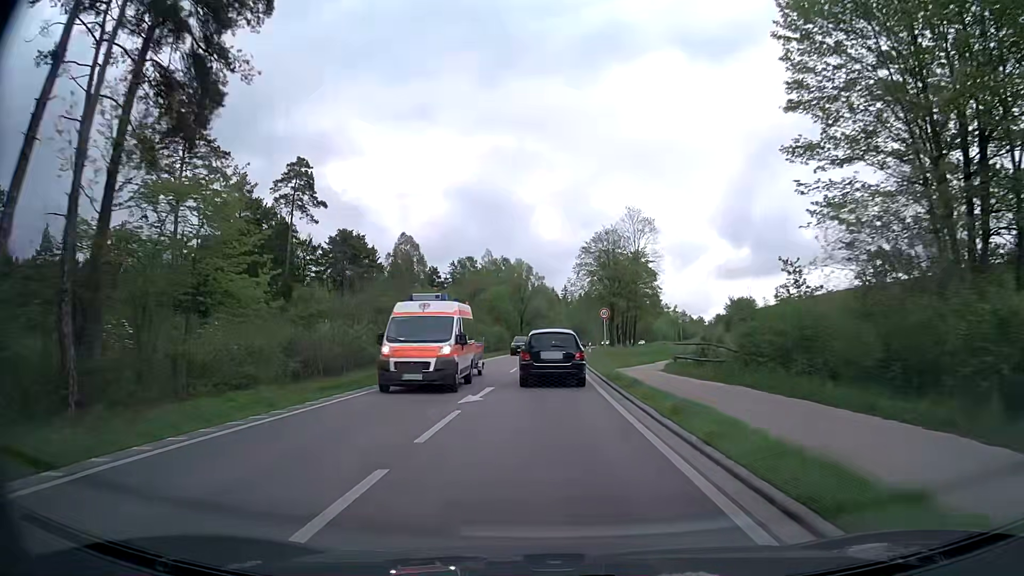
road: primary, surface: asphalt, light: Day
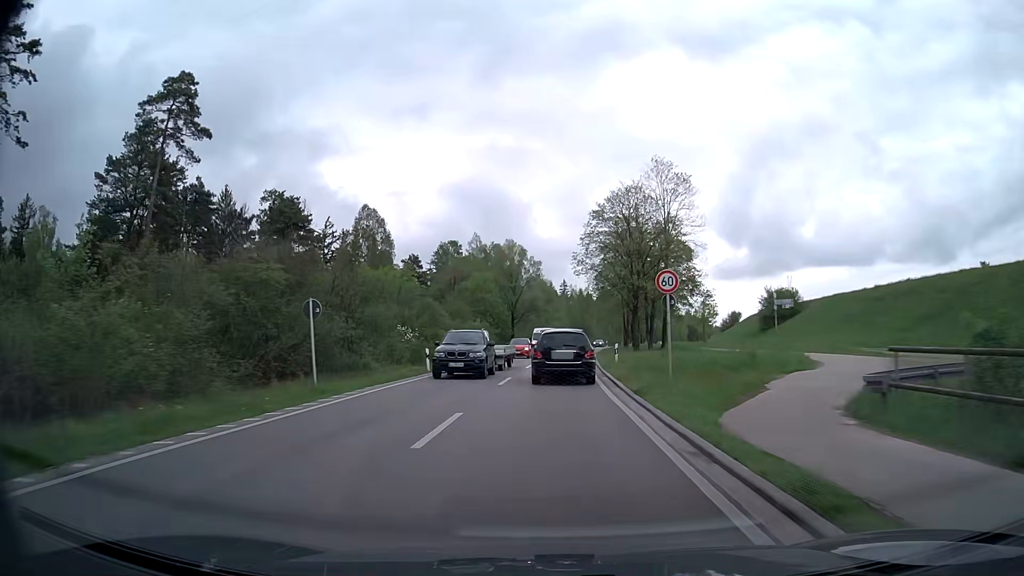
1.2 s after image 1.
(0.0, +20.7) m; 0°
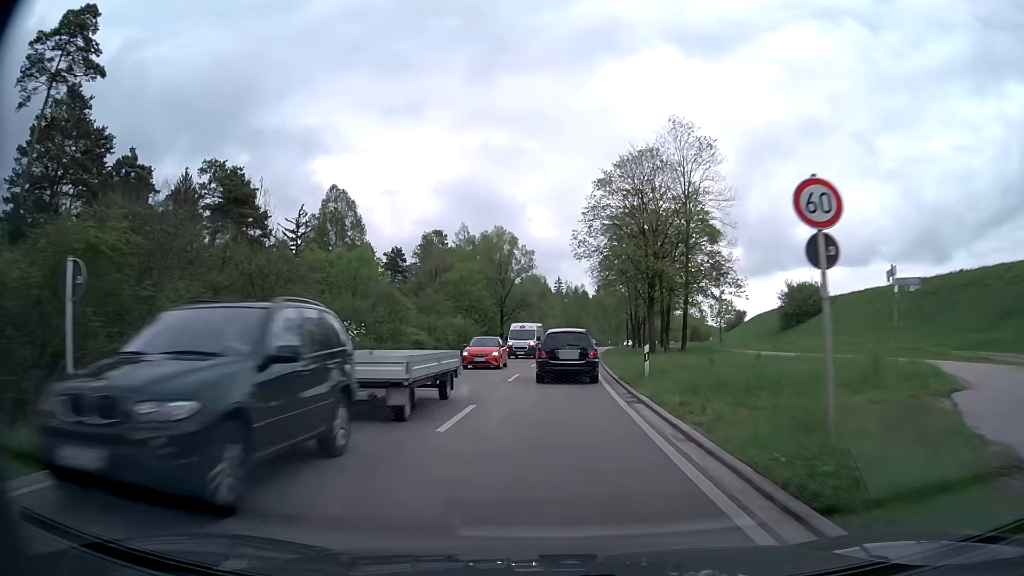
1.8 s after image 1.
(0.0, +10.5) m; 0°
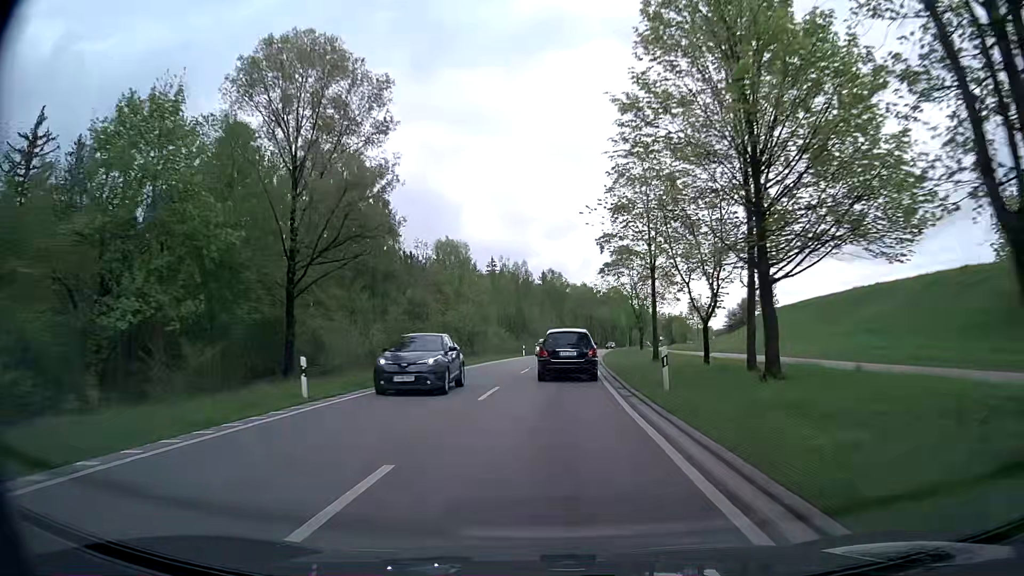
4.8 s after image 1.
(+2.4, +54.2) m; +5°
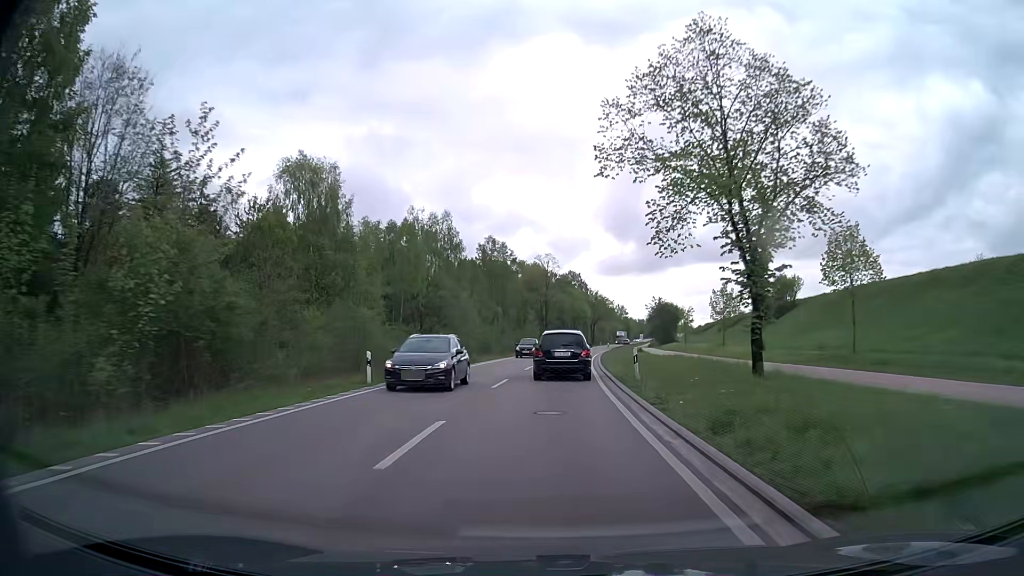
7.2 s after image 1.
(+1.8, +44.2) m; +5°
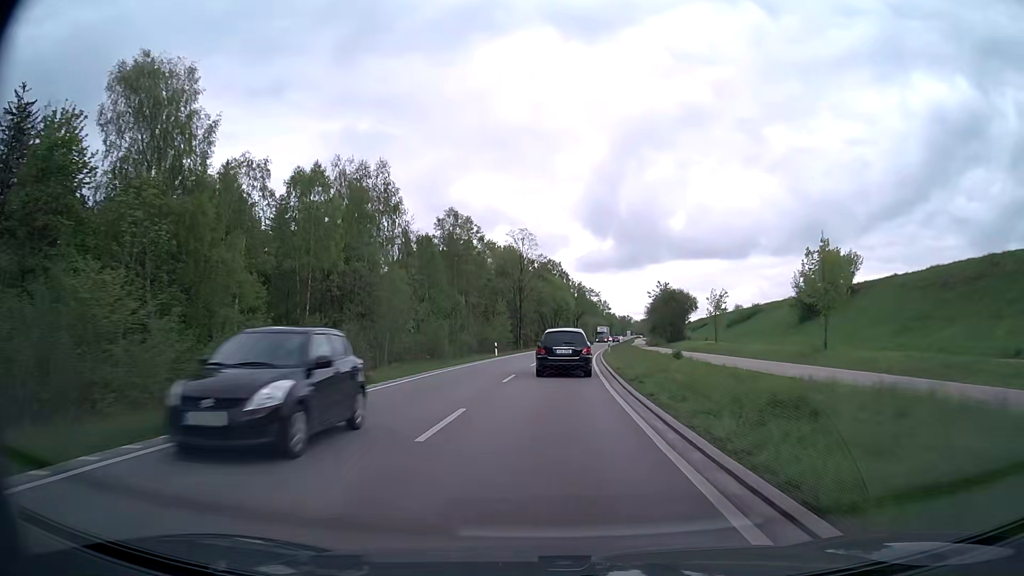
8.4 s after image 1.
(+0.3, +22.3) m; +2°
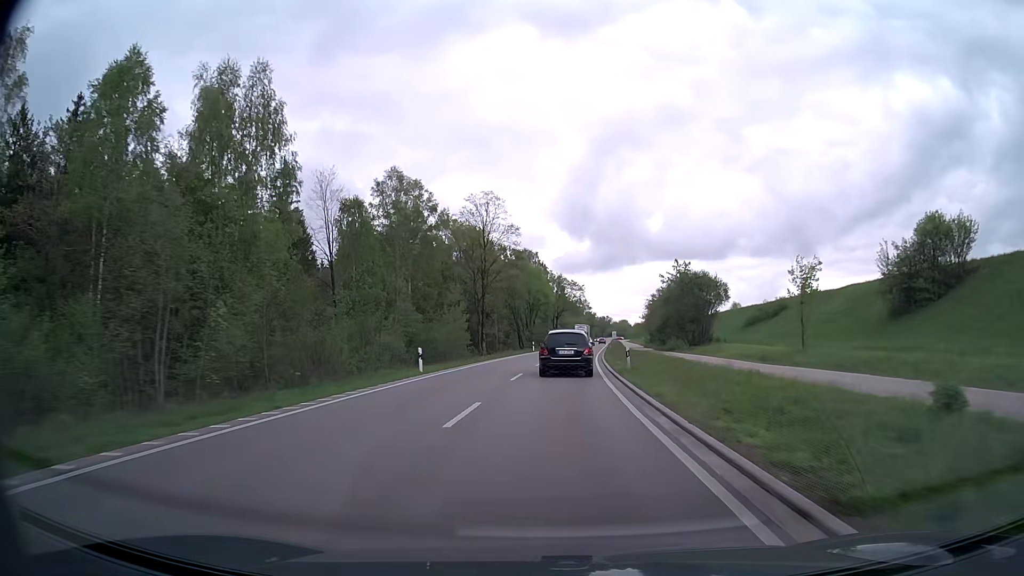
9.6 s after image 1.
(+0.3, +22.6) m; +2°
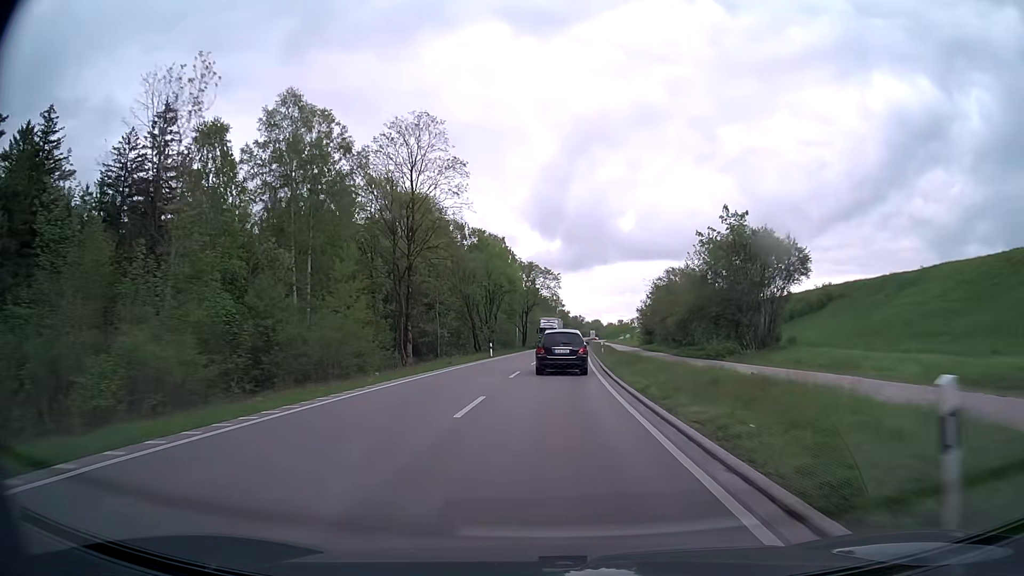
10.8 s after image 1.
(+0.5, +22.9) m; +2°
(0, +10) (0, +20) (+1, +30) (+1, +40) (+2, +50) (+2, +60) (+3, +70) (+3, +80) (+4, +90) (+5, +100) m
